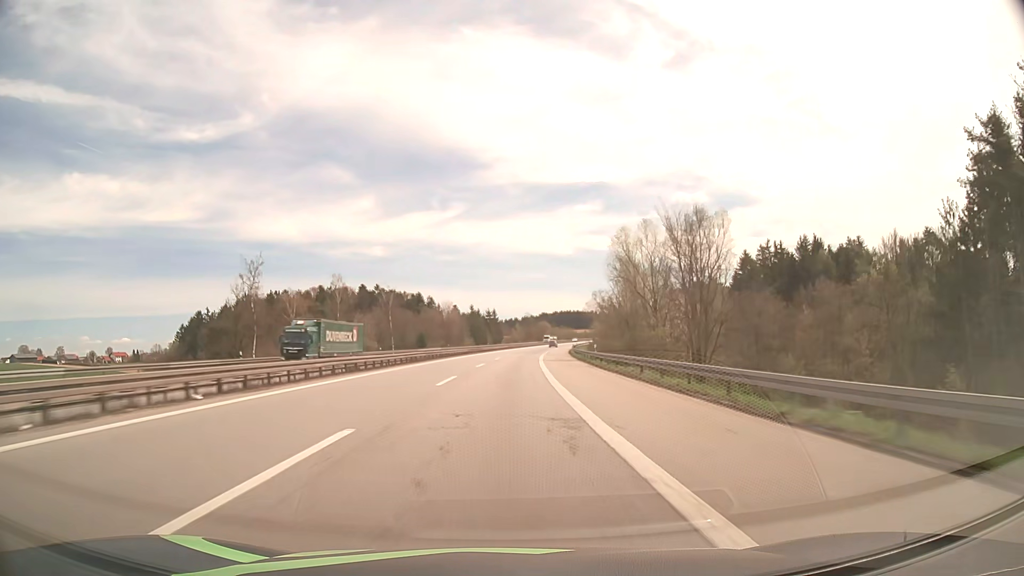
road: motorway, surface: asphalt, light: Day
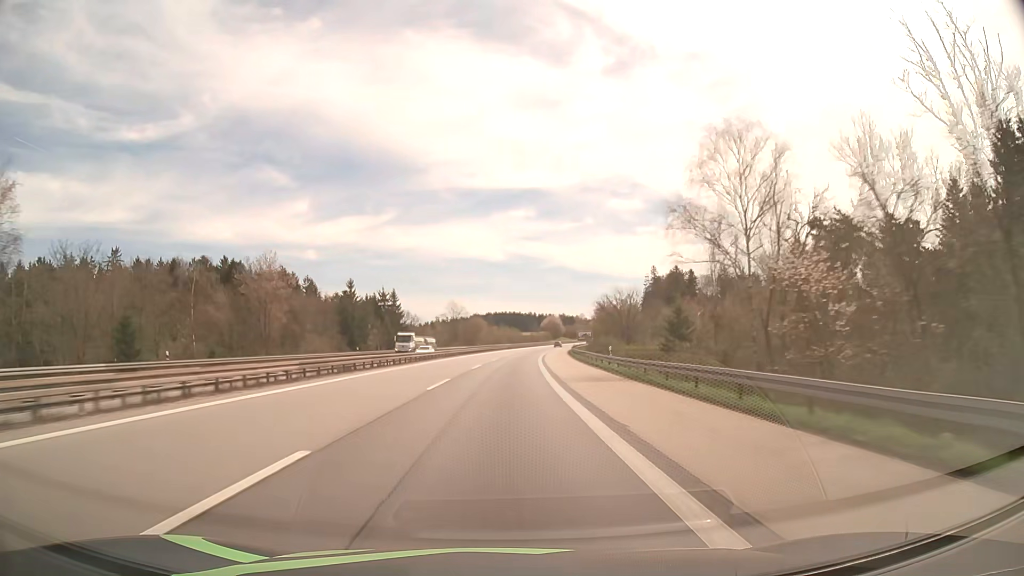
(+5.9, +109.2) m; +6°
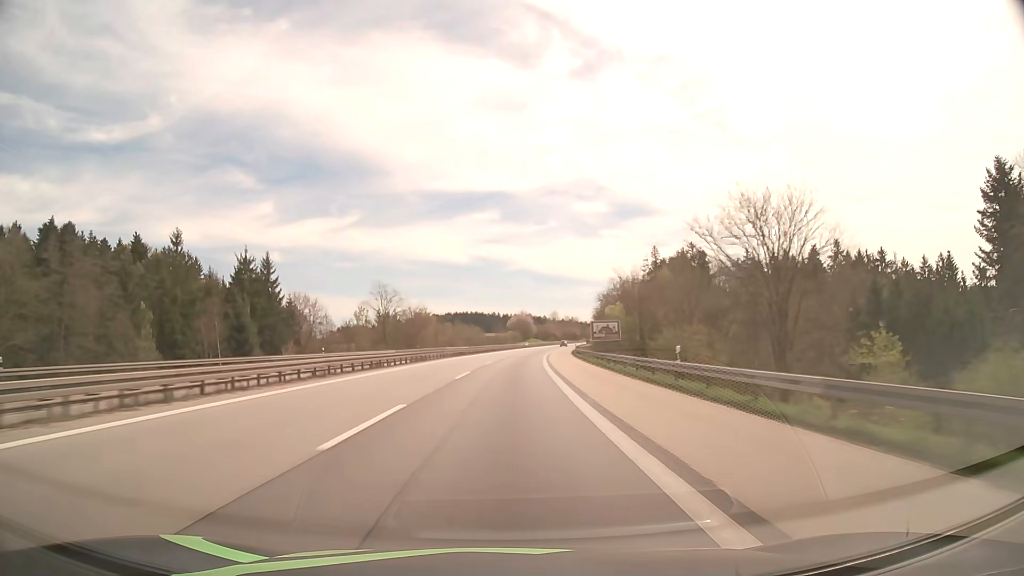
(+2.1, +64.9) m; +3°
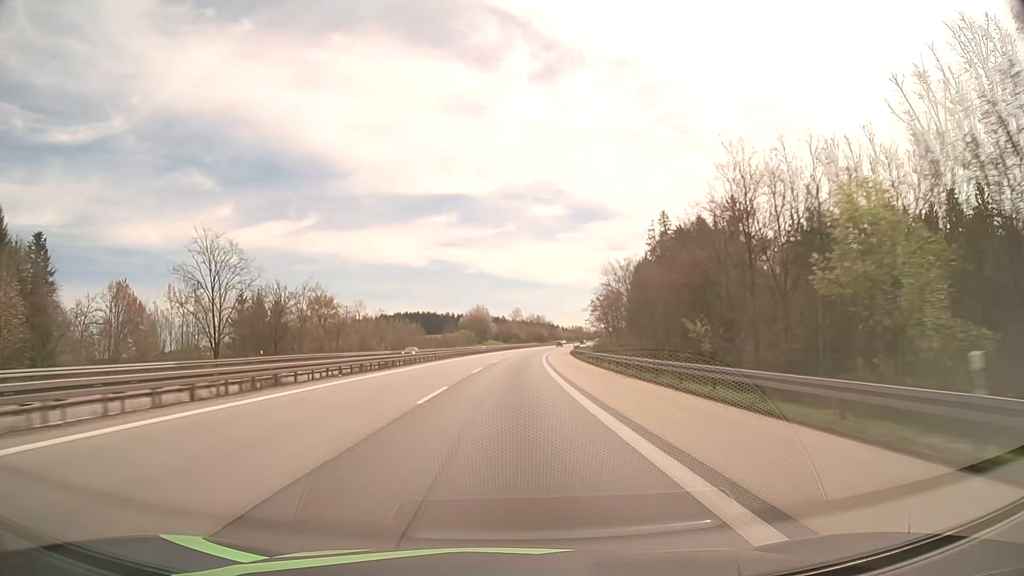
(+1.9, +64.4) m; +4°
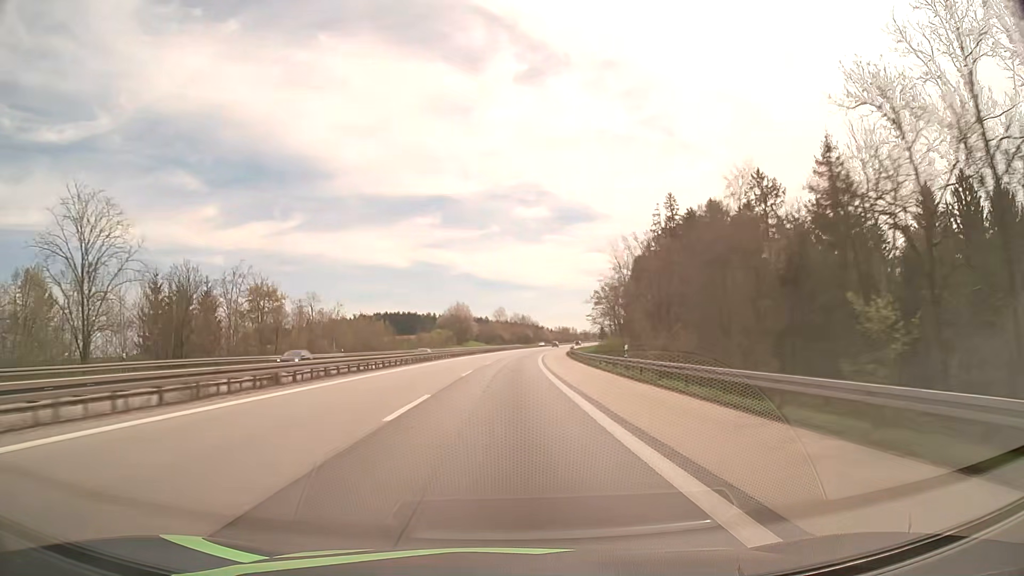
(+0.2, +21.4) m; +1°
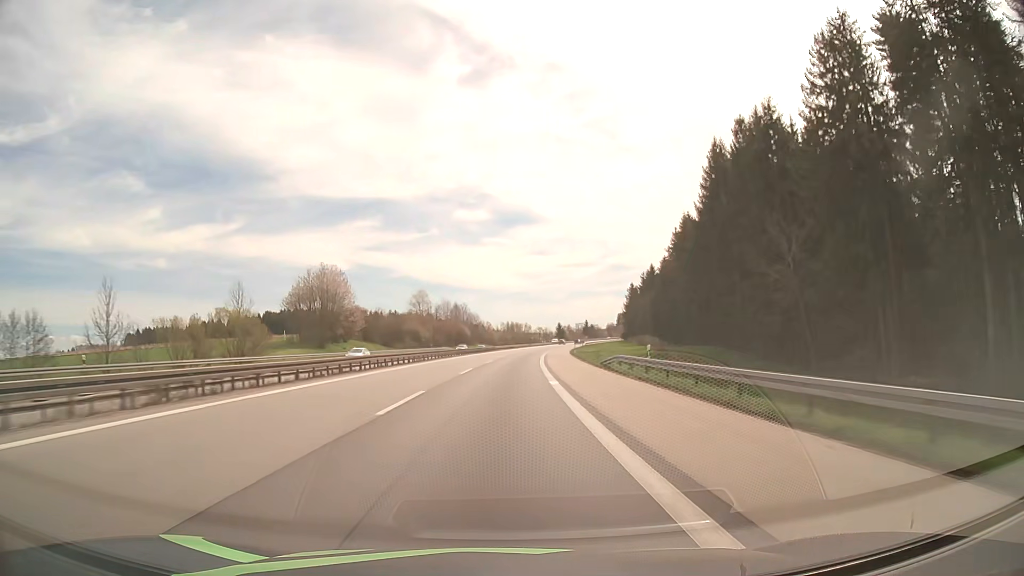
(+5.4, +106.5) m; +5°
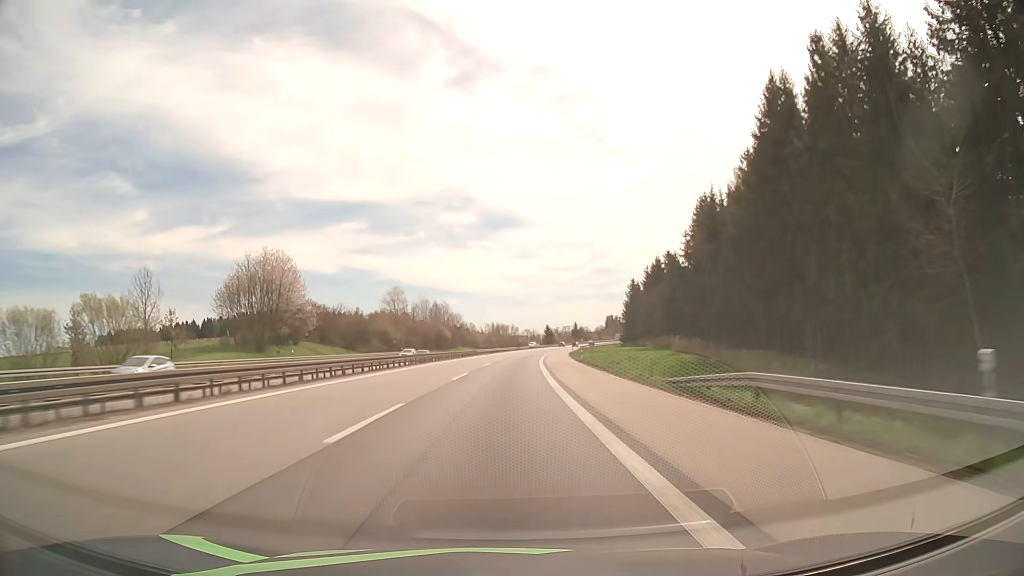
(+0.3, +21.3) m; +1°
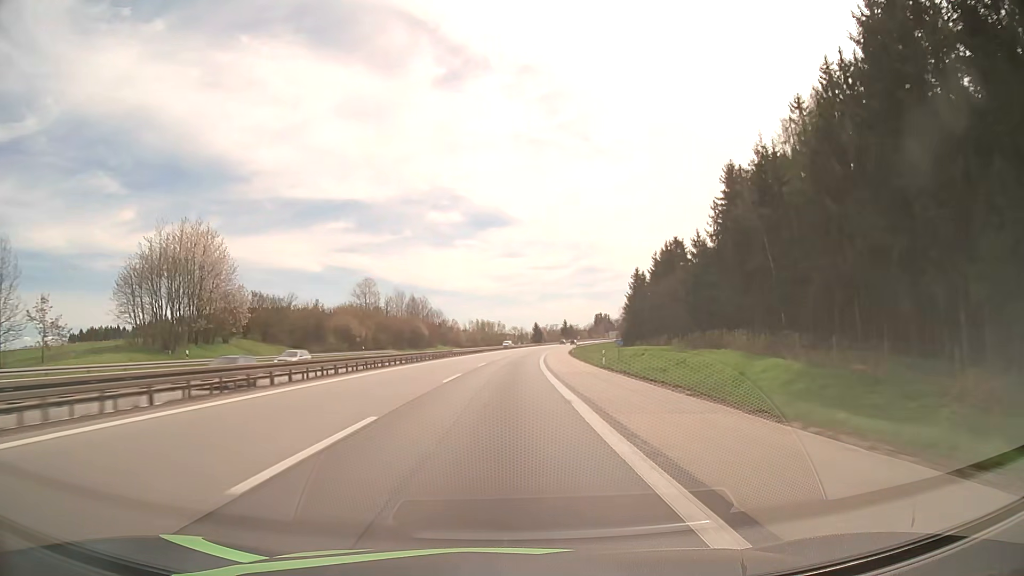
(+0.2, +21.3) m; +1°
